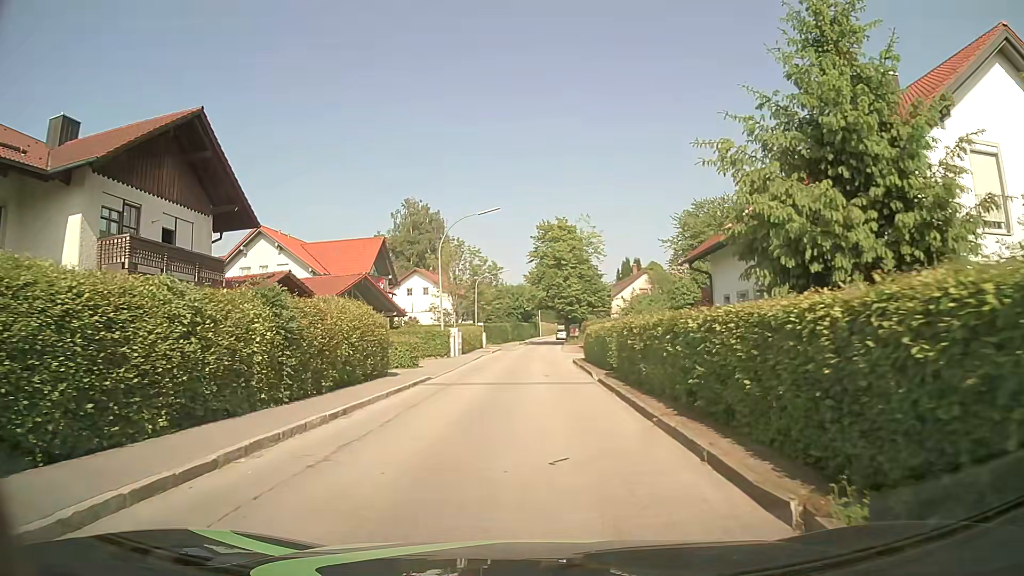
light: Day
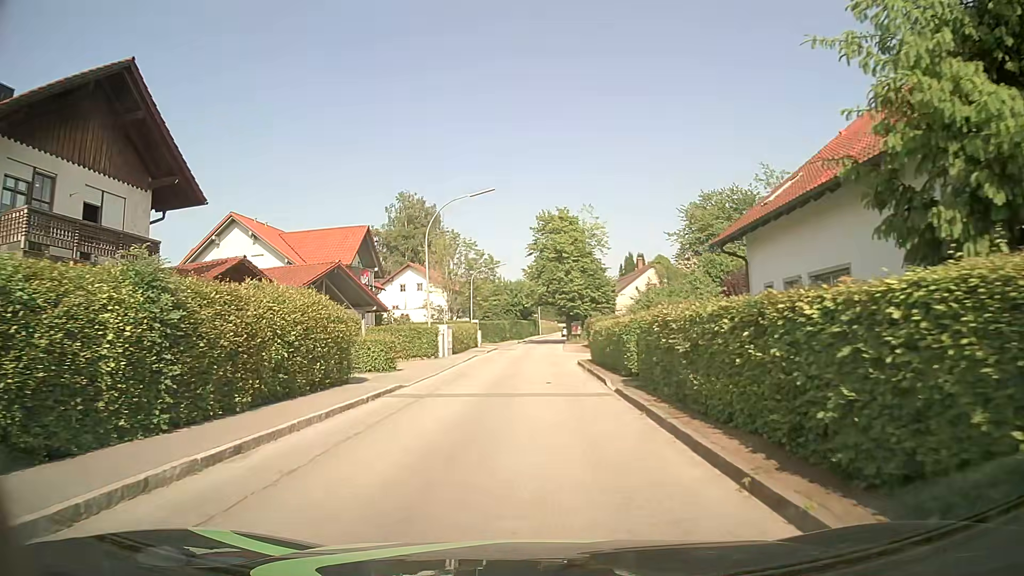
(0.0, +4.4) m; 0°
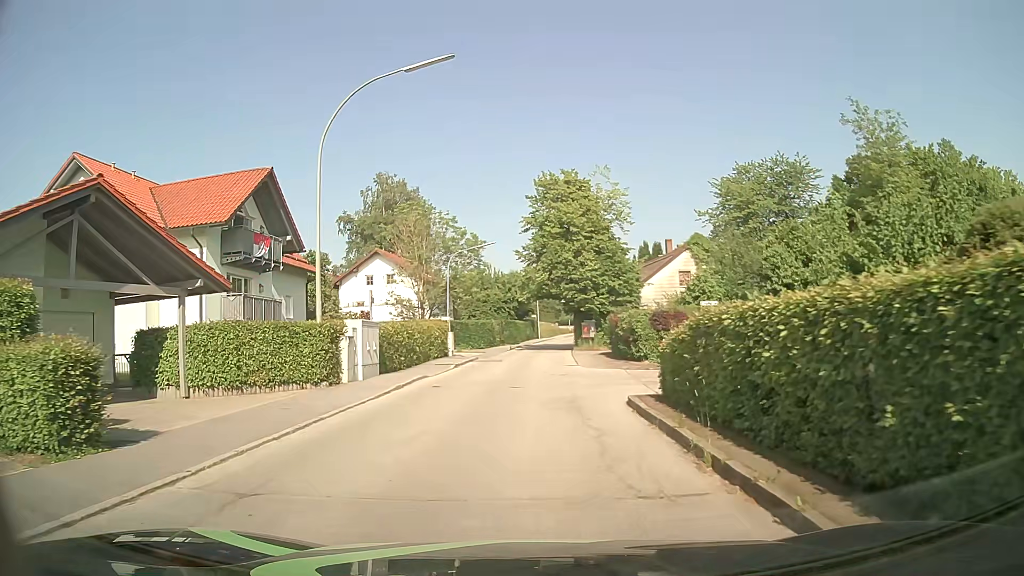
(0.0, +16.7) m; -1°
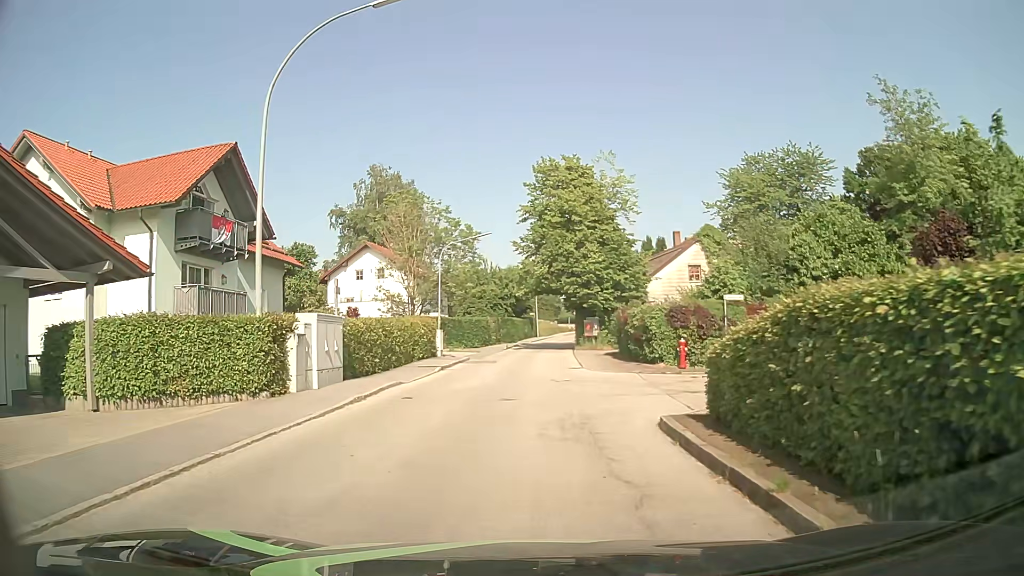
(+0.1, +3.6) m; +1°
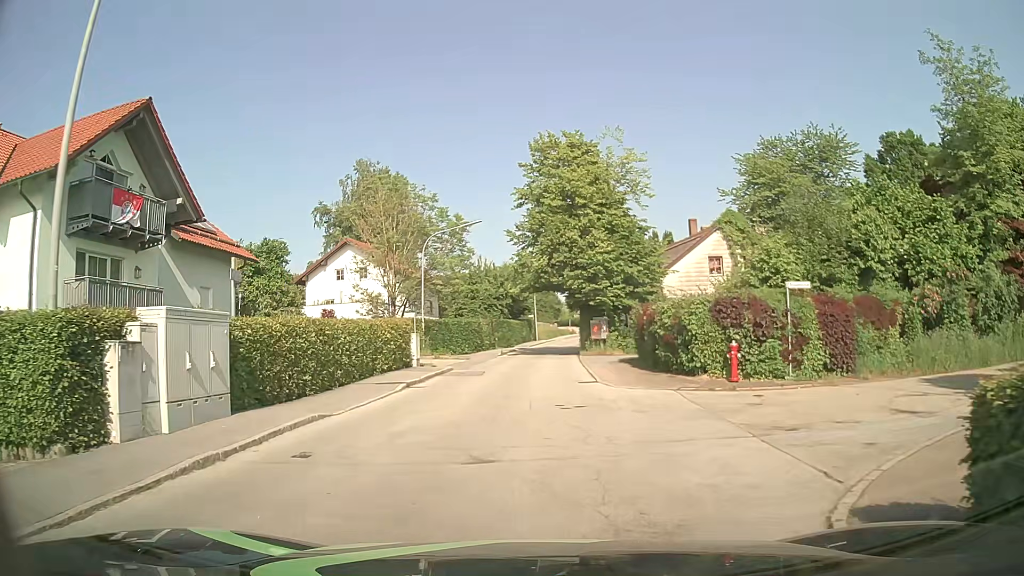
(0.0, +6.2) m; 0°
